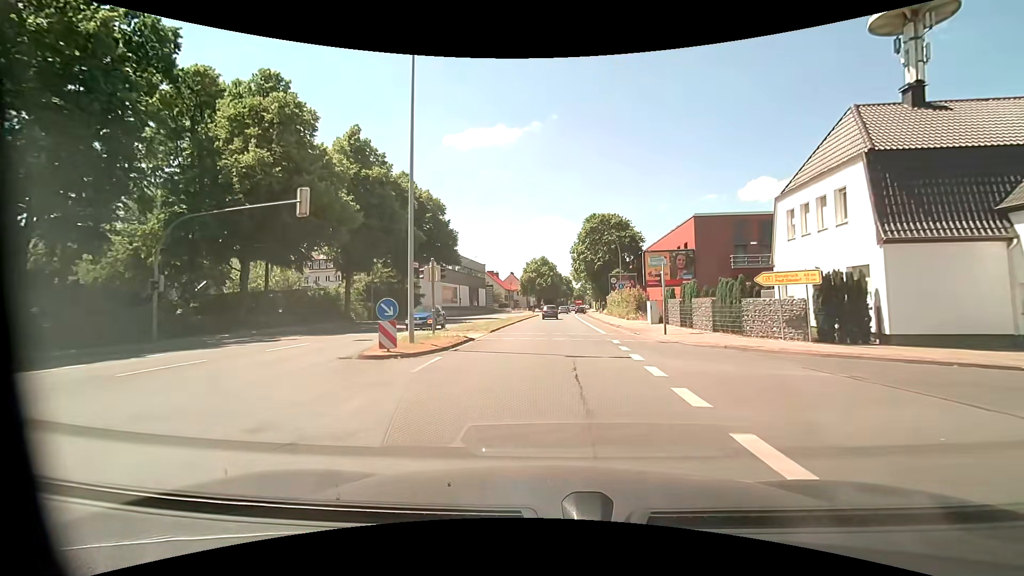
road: primary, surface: asphalt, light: Day
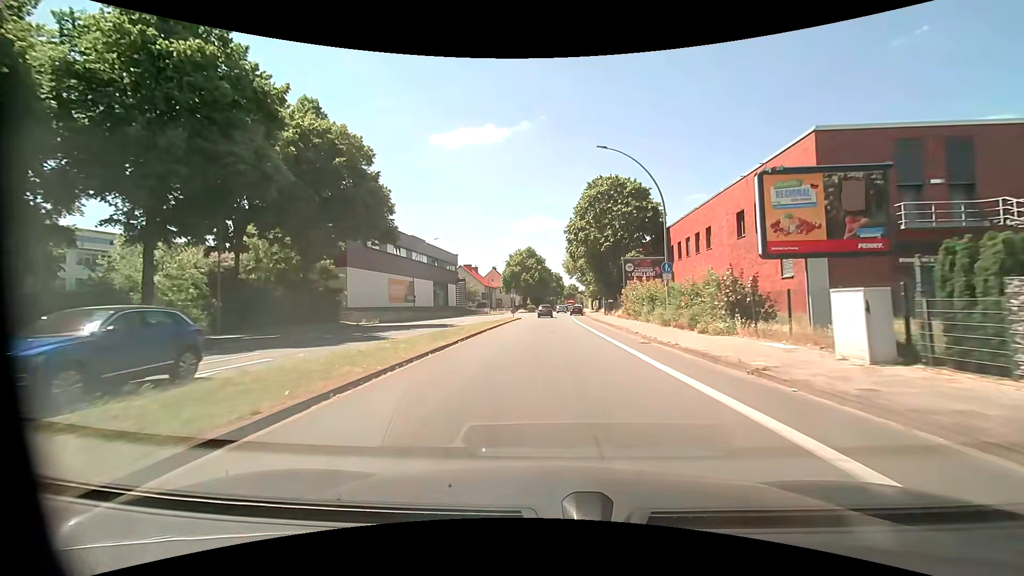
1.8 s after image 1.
(+0.5, +22.9) m; +2°
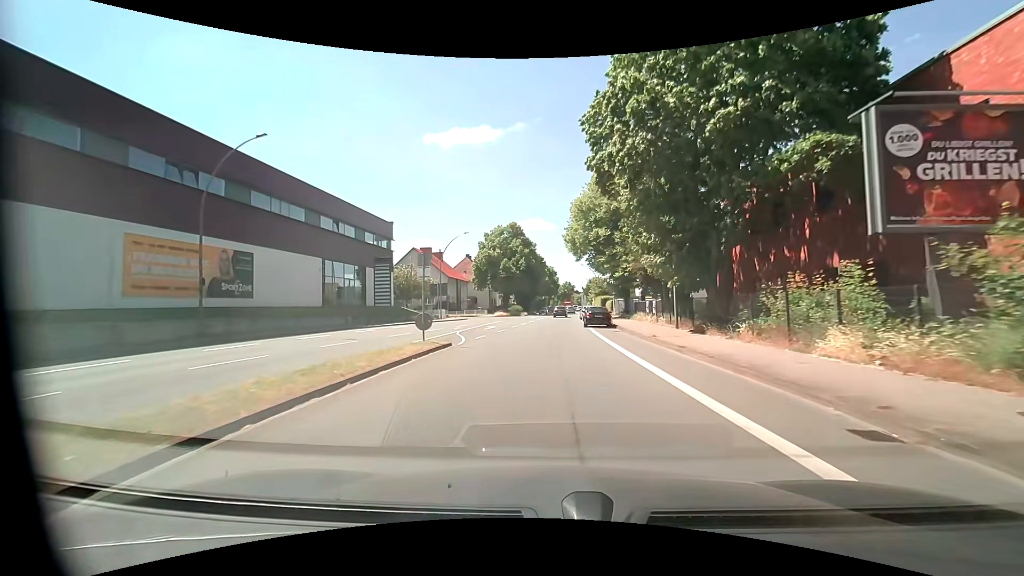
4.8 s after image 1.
(+0.3, +38.1) m; +1°
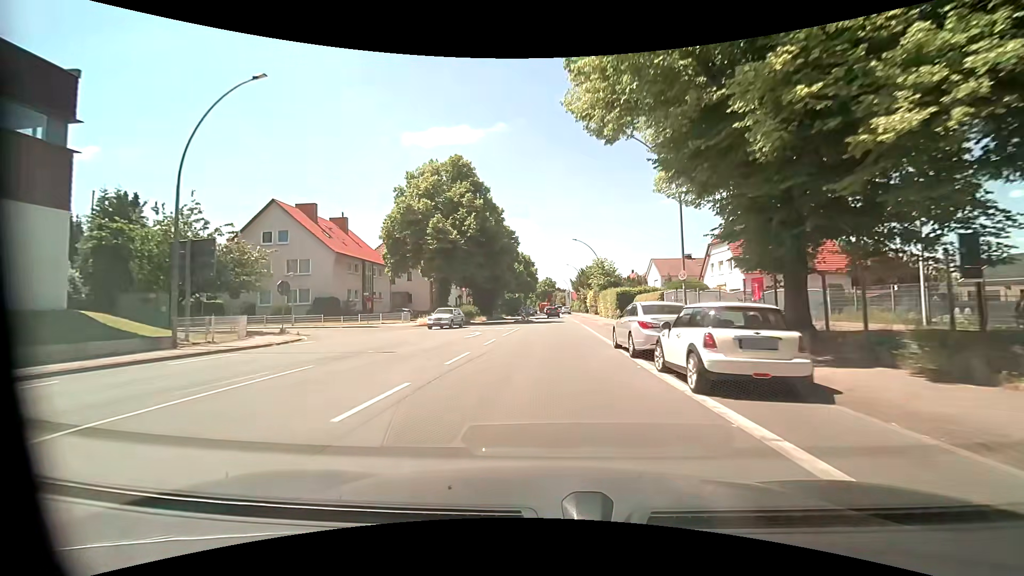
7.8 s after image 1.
(+0.9, +39.3) m; +3°
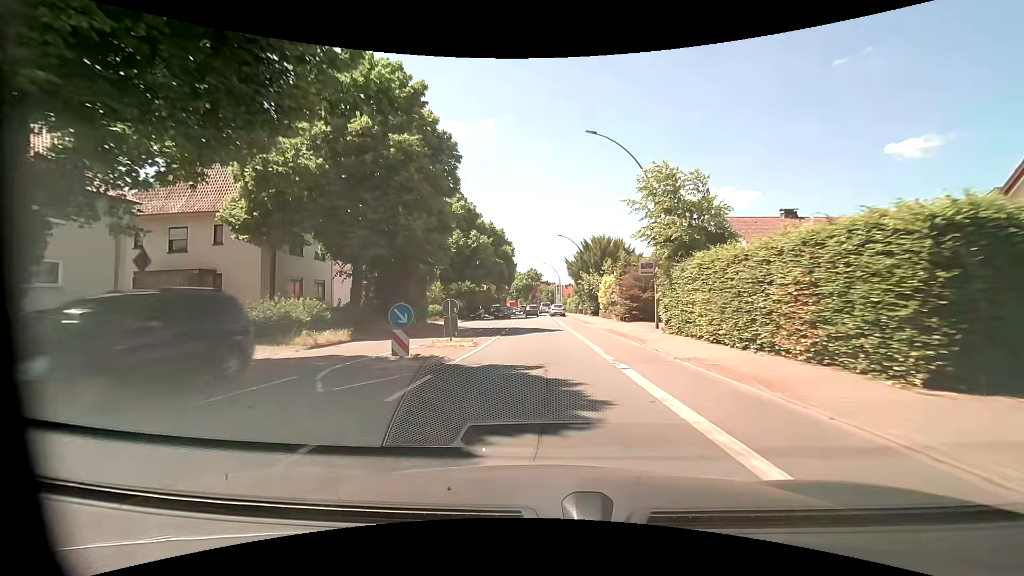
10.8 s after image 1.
(+0.7, +38.9) m; +1°
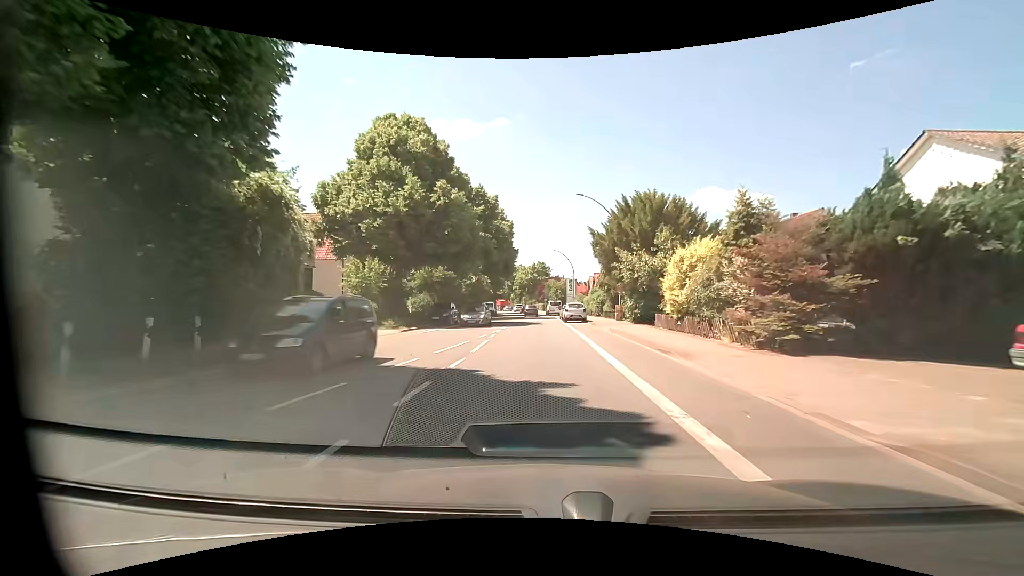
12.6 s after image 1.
(0.0, +22.2) m; -1°
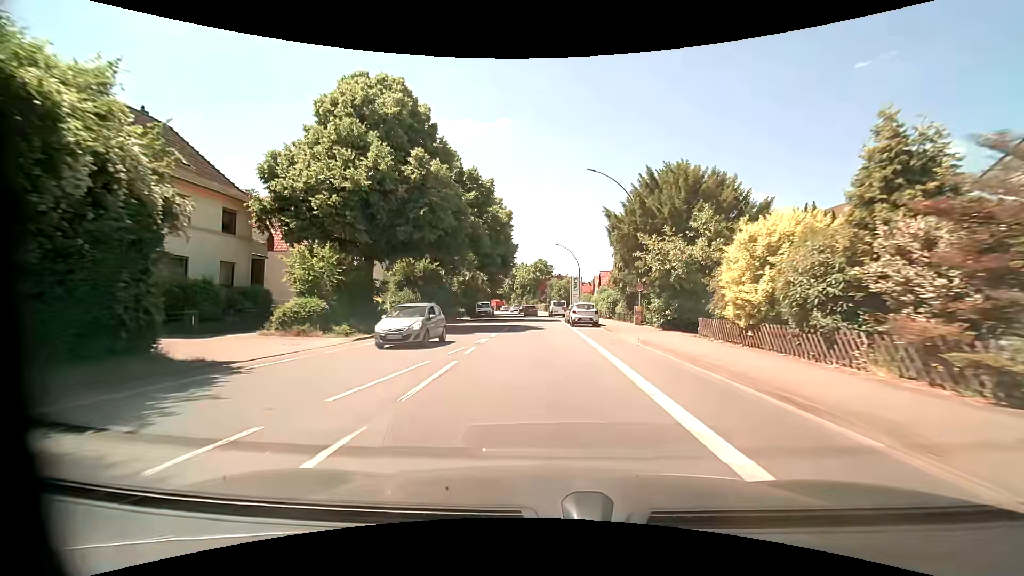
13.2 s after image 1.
(0.0, +7.2) m; 0°
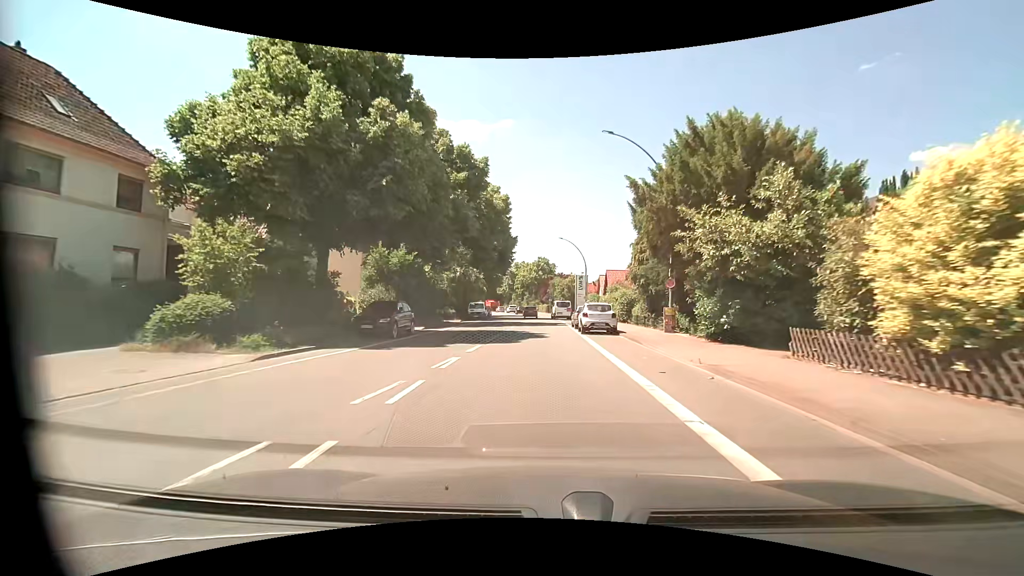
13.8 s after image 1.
(0.0, +7.1) m; -1°
(0, +10) (0, +20) (0, +30) (0, +40) (-1, +50) (-1, +60) (-1, +70) (-2, +80) (-3, +90) (-4, +100) m
